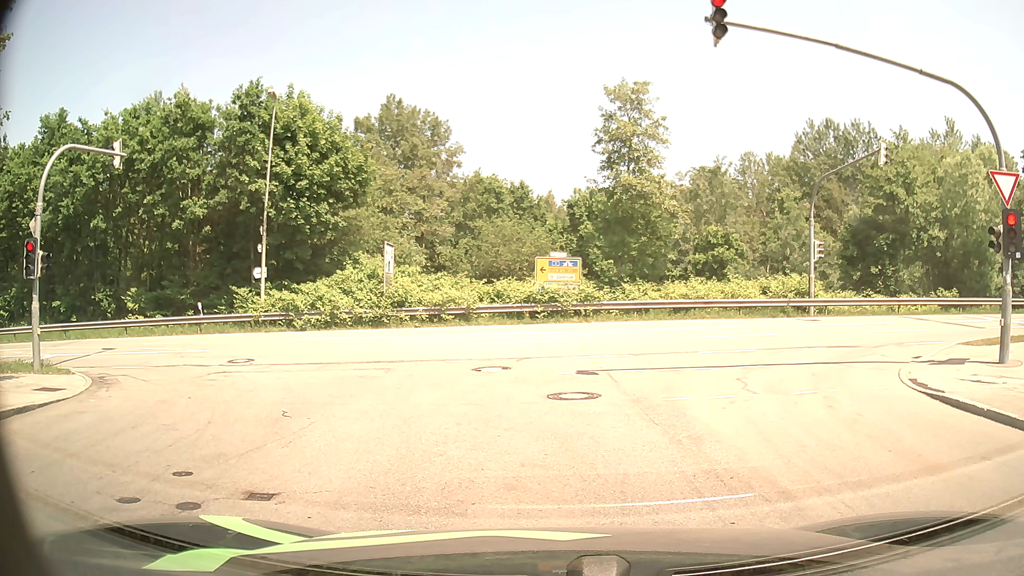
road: residential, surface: asphalt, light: Day
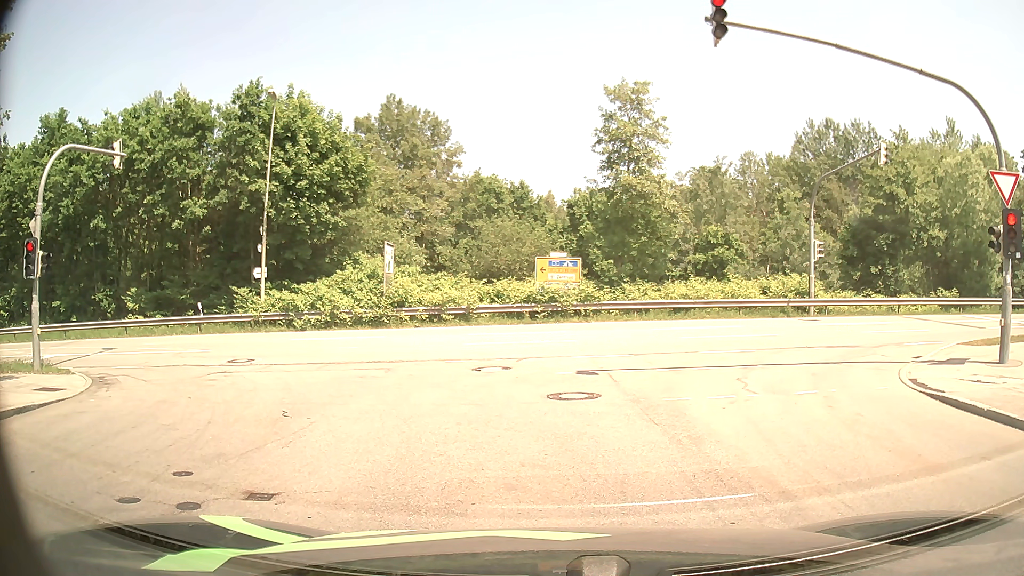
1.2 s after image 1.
(0.0, 0.0) m; 0°
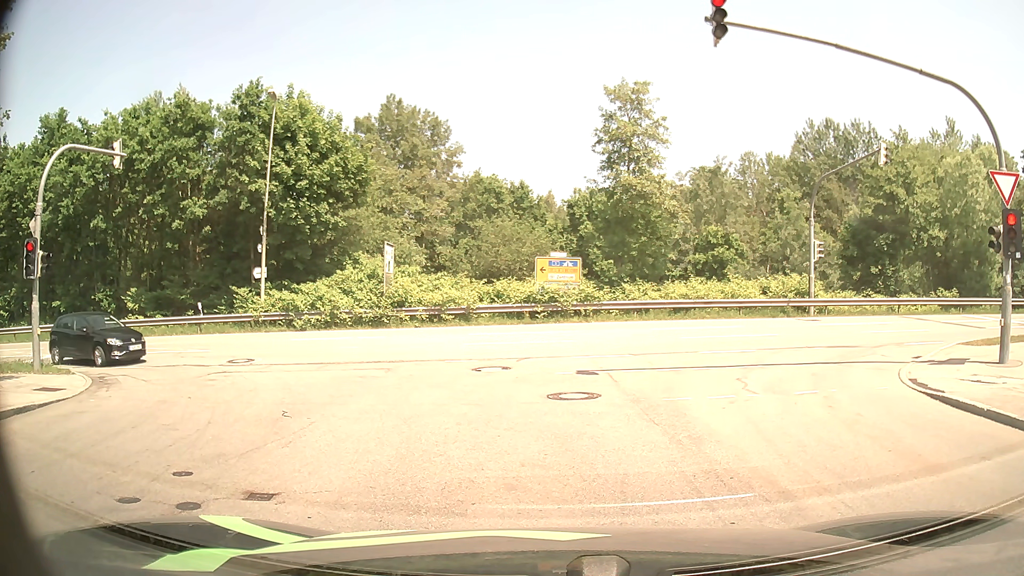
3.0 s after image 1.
(0.0, 0.0) m; 0°
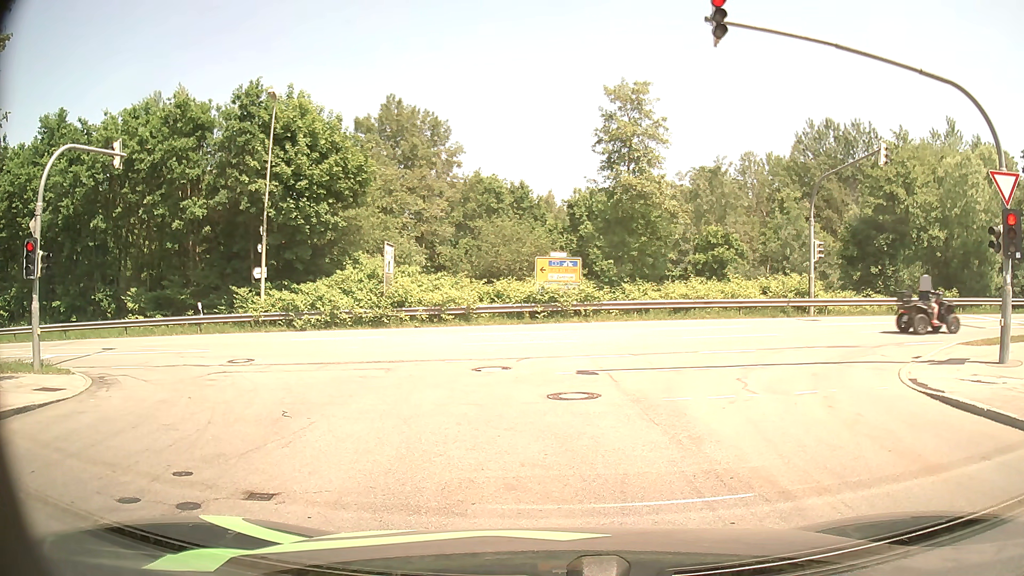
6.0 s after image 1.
(0.0, 0.0) m; 0°
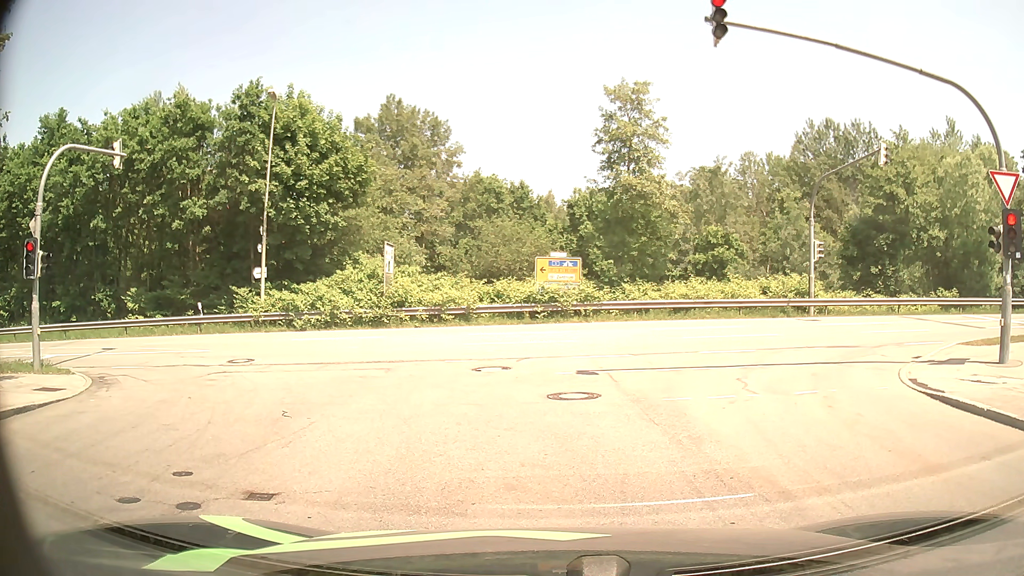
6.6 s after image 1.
(0.0, 0.0) m; 0°
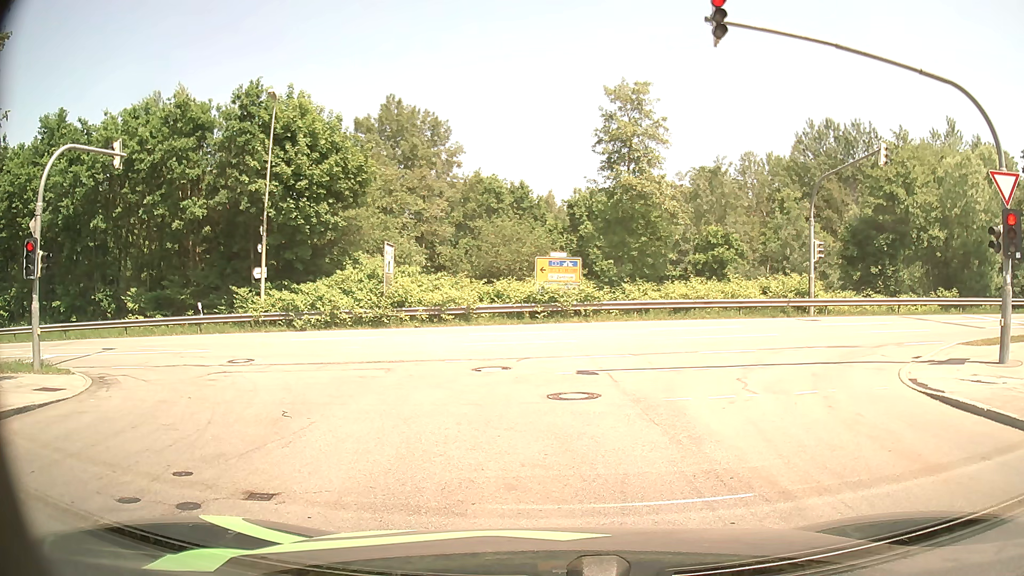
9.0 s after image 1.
(0.0, 0.0) m; 0°
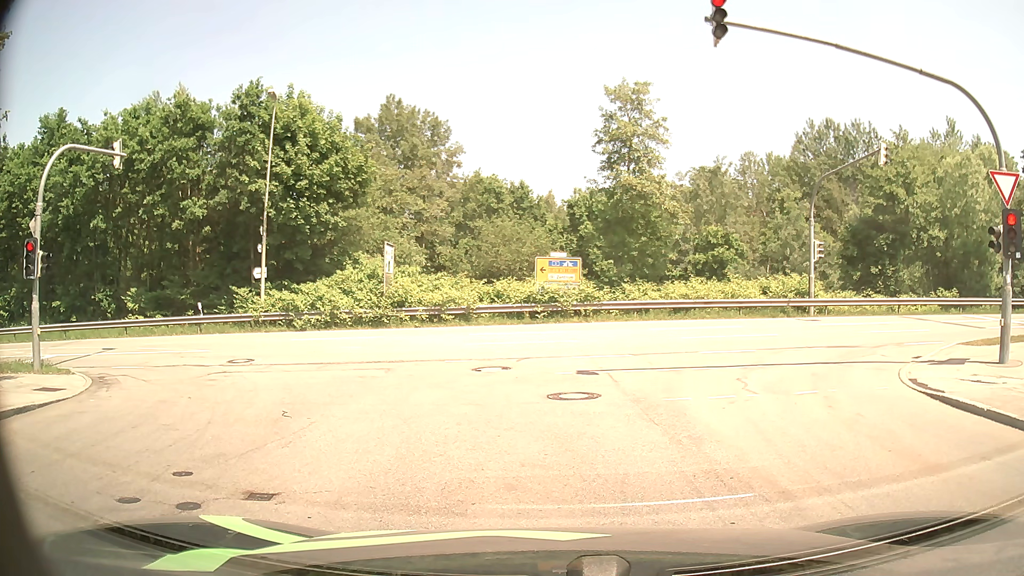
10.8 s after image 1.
(0.0, 0.0) m; 0°
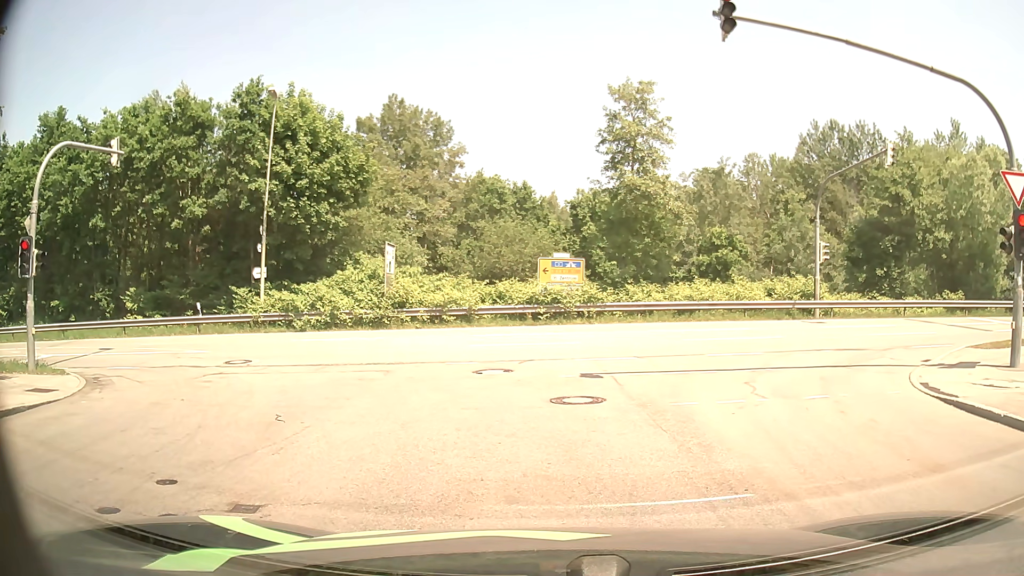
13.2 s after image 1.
(0.0, +0.3) m; 0°
(-1, +10) (-7, +18) (-17, +21) (-27, +21) (-37, +20) (-46, +18) (-56, +16) (-66, +14) (-76, +12) (-86, +10) m
